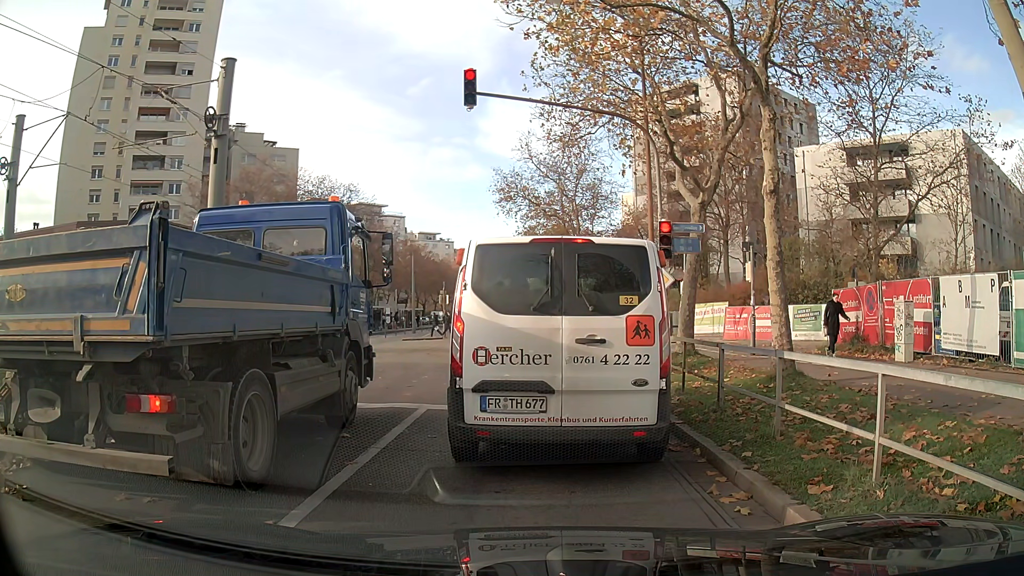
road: tertiary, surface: asphalt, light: Day
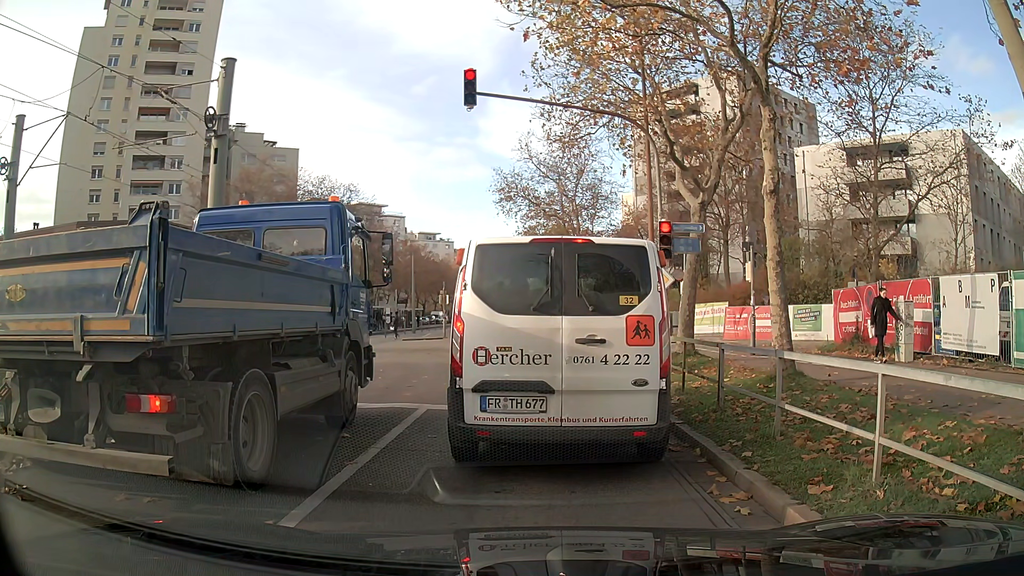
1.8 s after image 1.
(0.0, 0.0) m; 0°
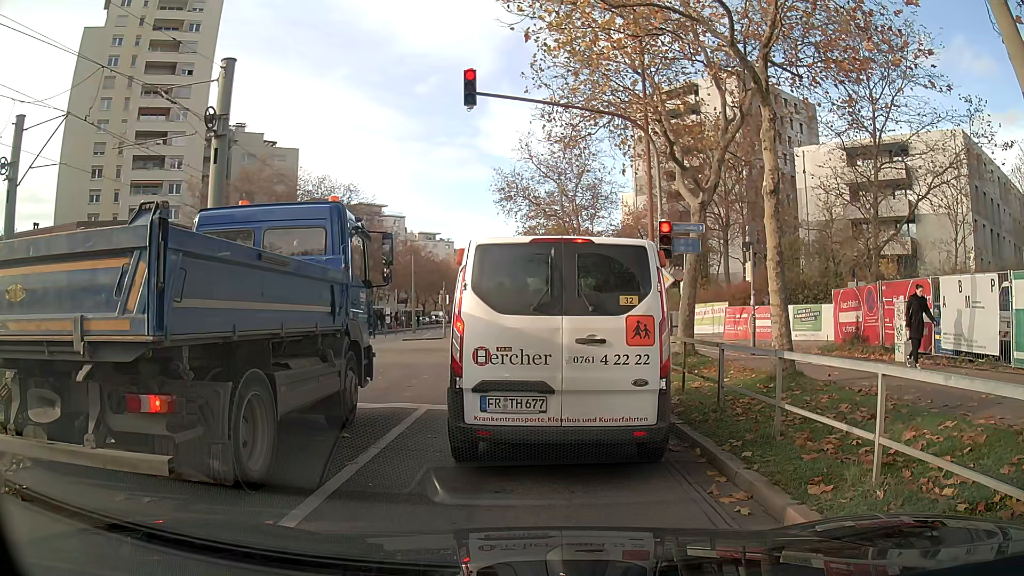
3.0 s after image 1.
(0.0, 0.0) m; 0°
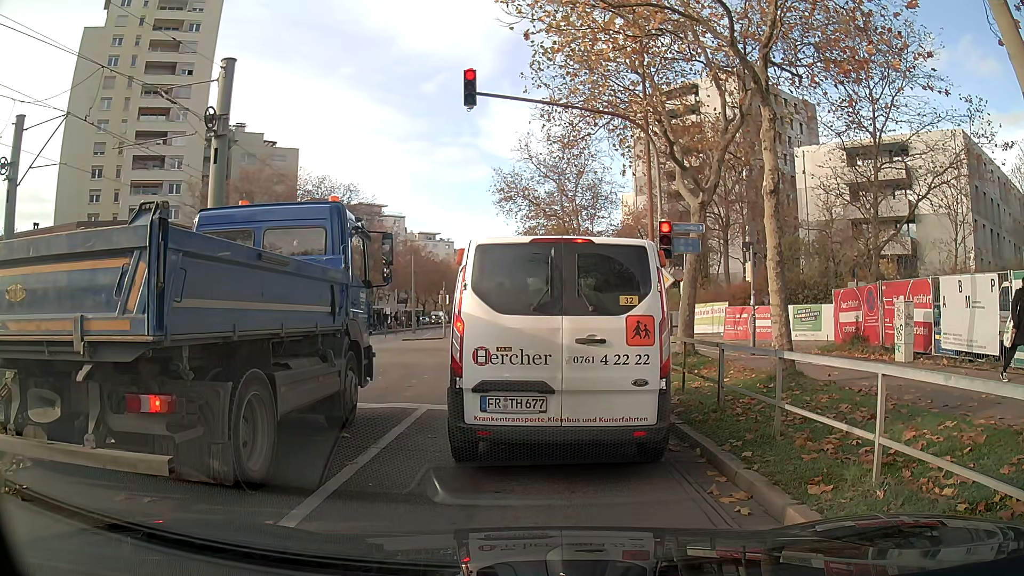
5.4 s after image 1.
(0.0, 0.0) m; 0°
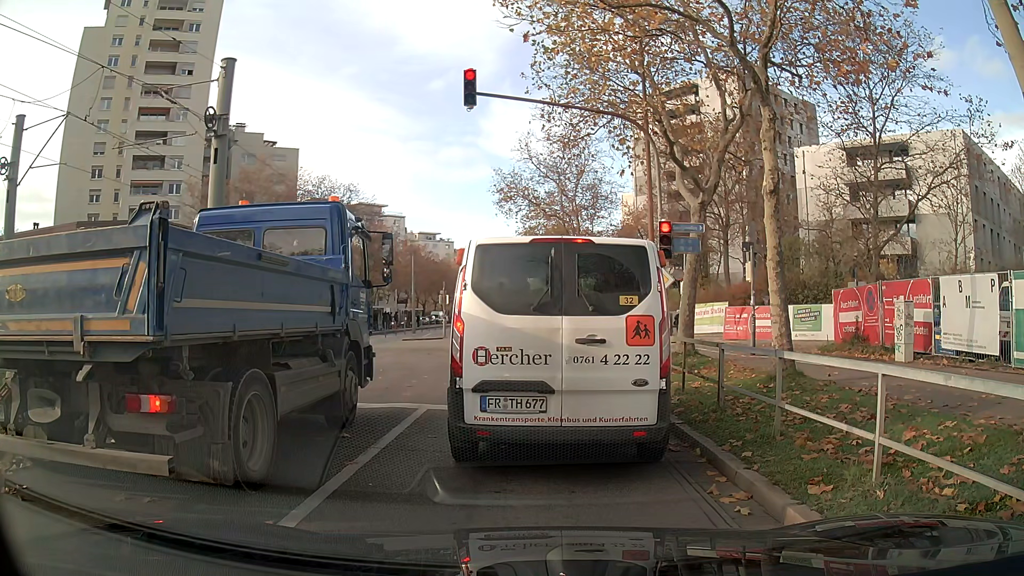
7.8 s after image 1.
(0.0, 0.0) m; 0°
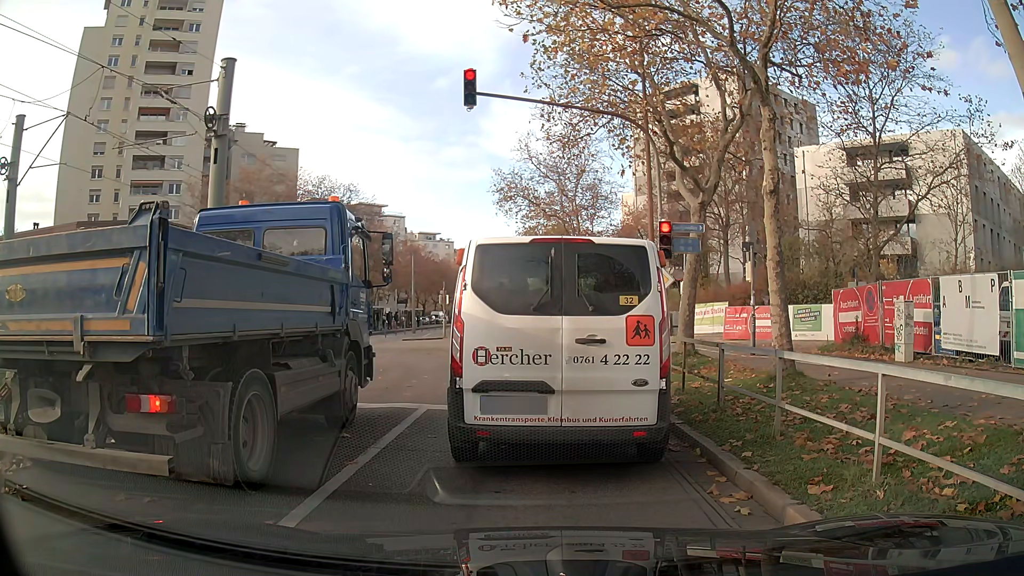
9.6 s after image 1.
(0.0, 0.0) m; 0°
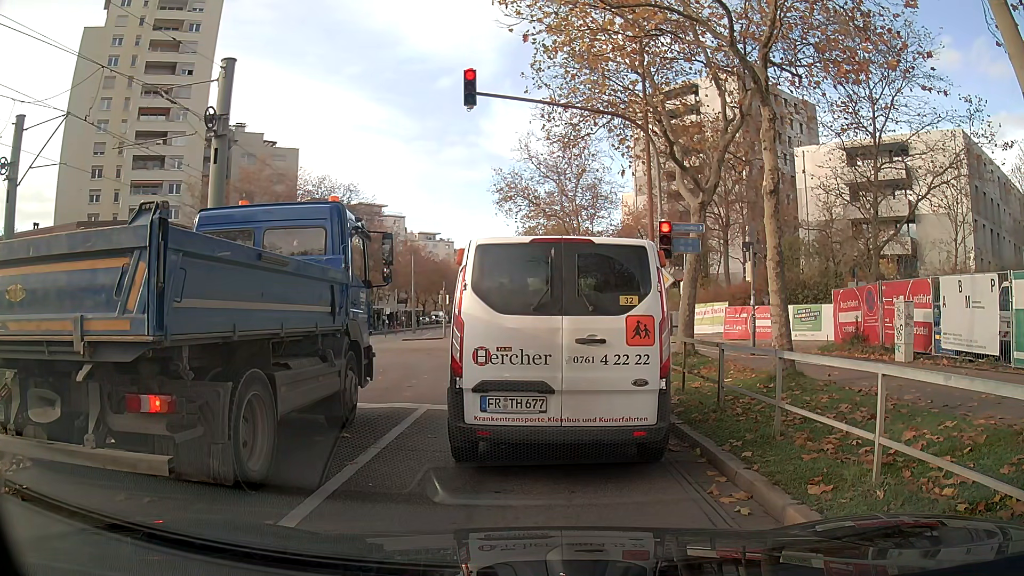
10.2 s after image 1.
(0.0, 0.0) m; 0°
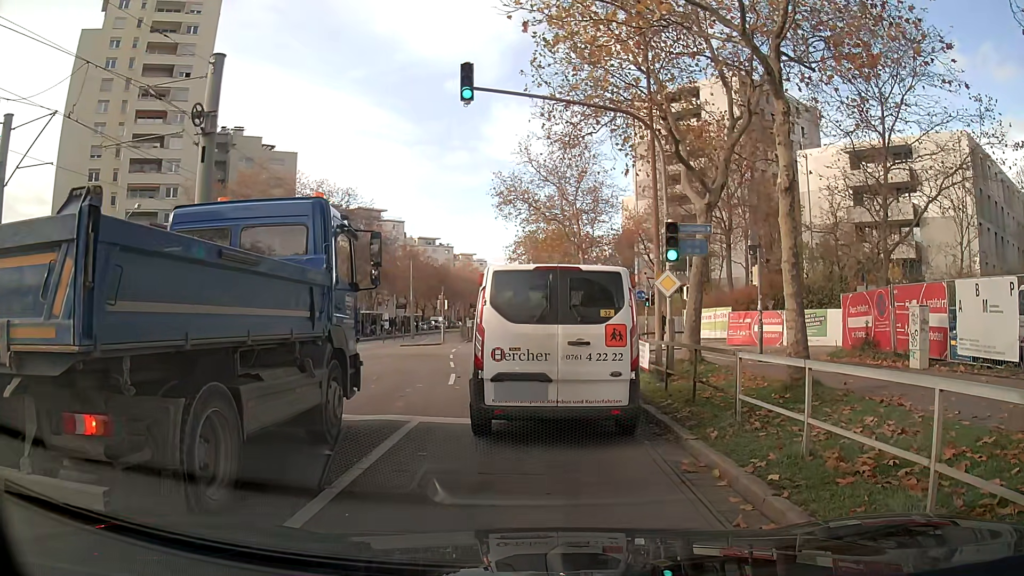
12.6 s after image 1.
(0.0, +0.7) m; 0°
(0, +10) (0, +20) (0, +30) (0, +40) (0, +50) (0, +60) (0, +70) (0, +80) (+1, +90) (+1, +100) m
